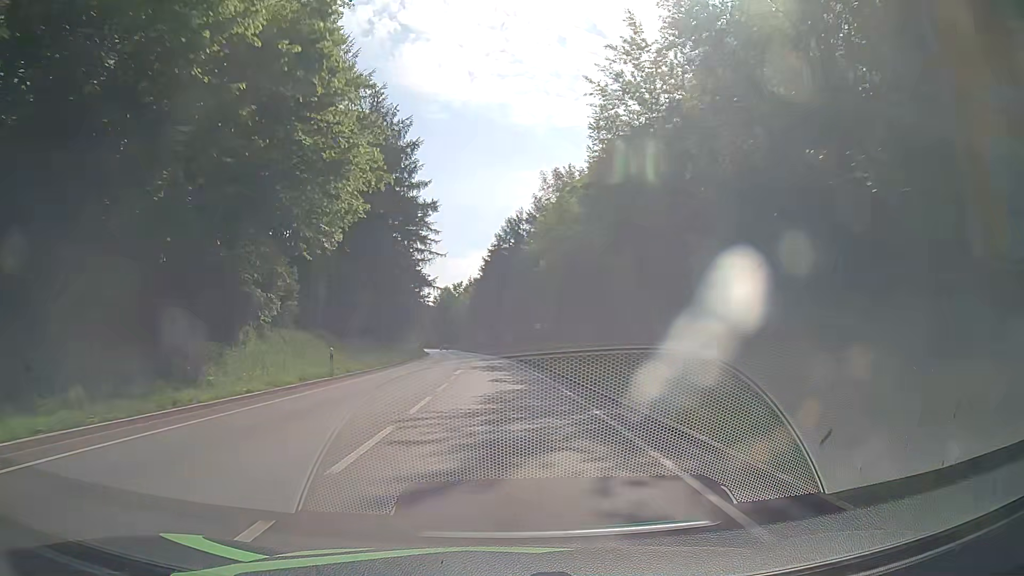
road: primary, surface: asphalt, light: Day
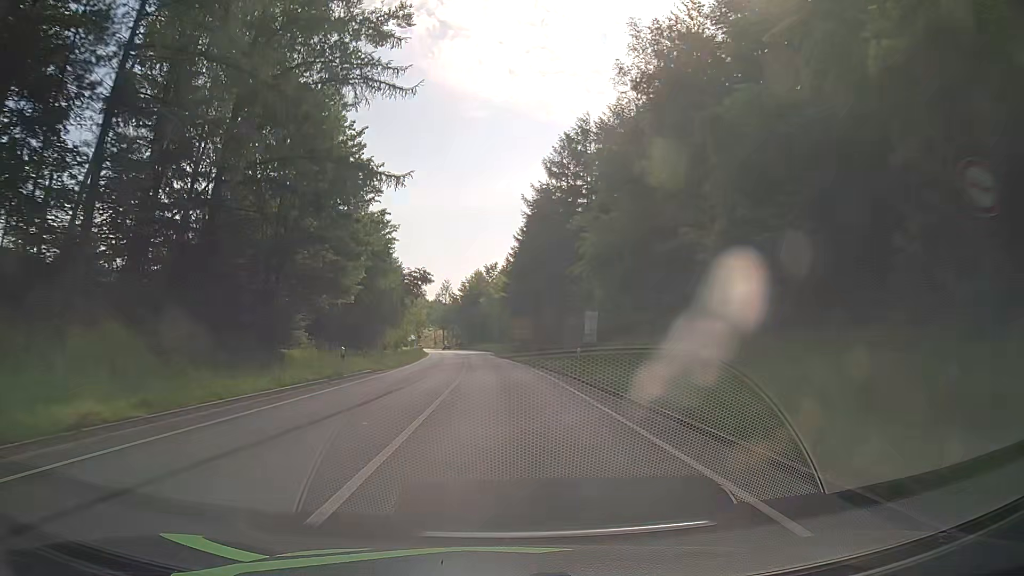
(-1.3, +50.2) m; -3°
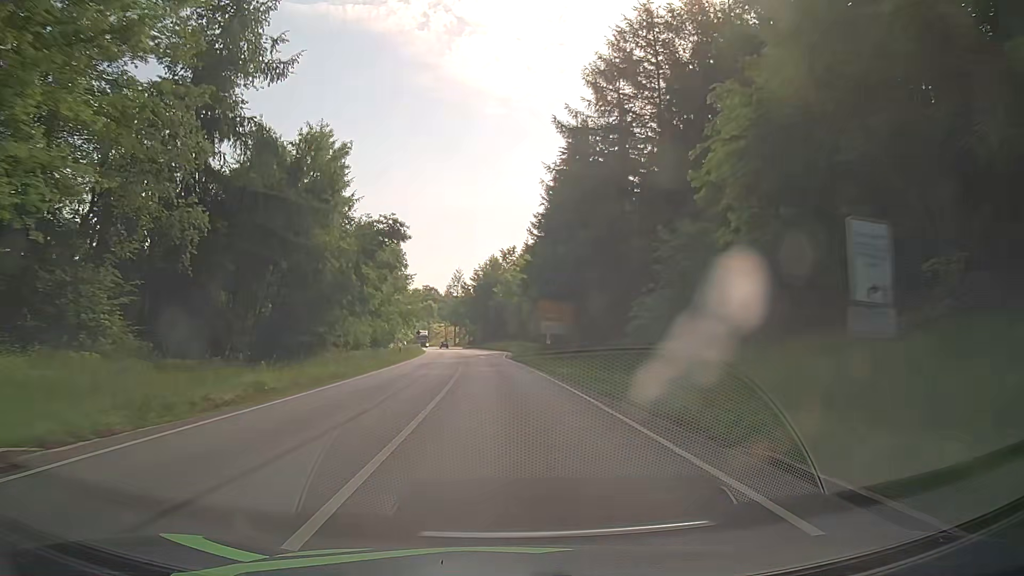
(-0.4, +25.0) m; -2°
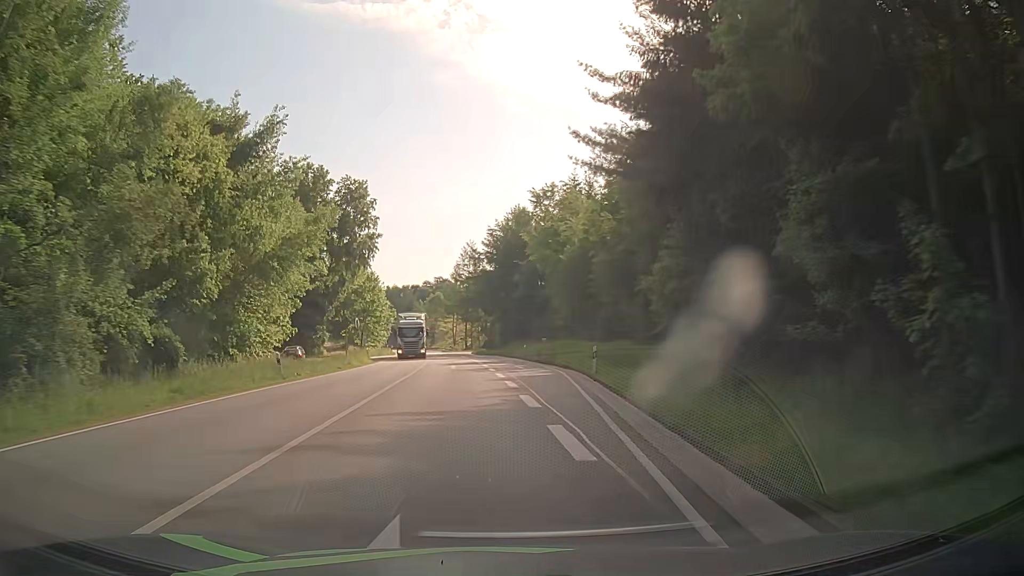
(-1.3, +58.2) m; -2°
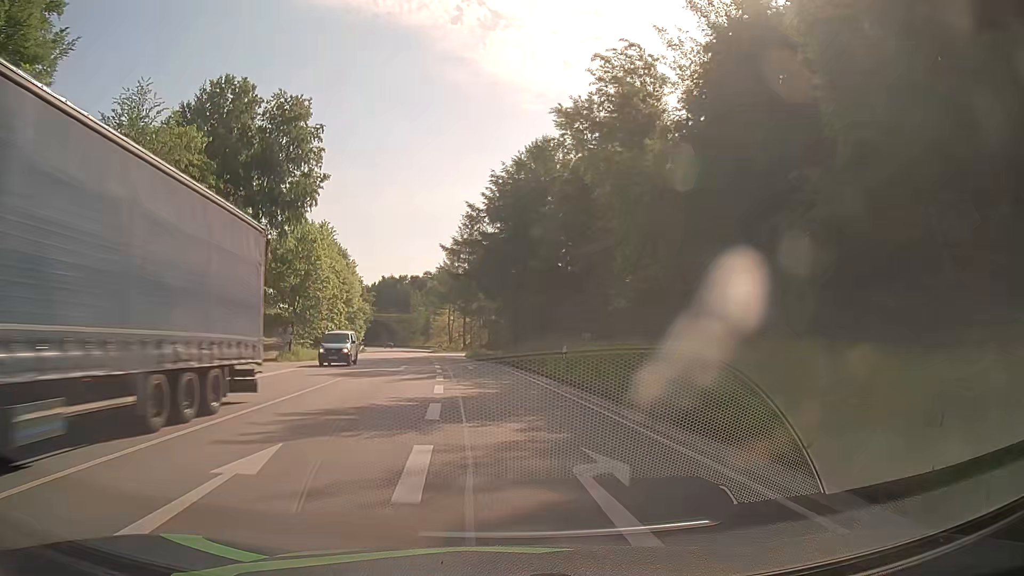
(0.0, +31.6) m; 0°
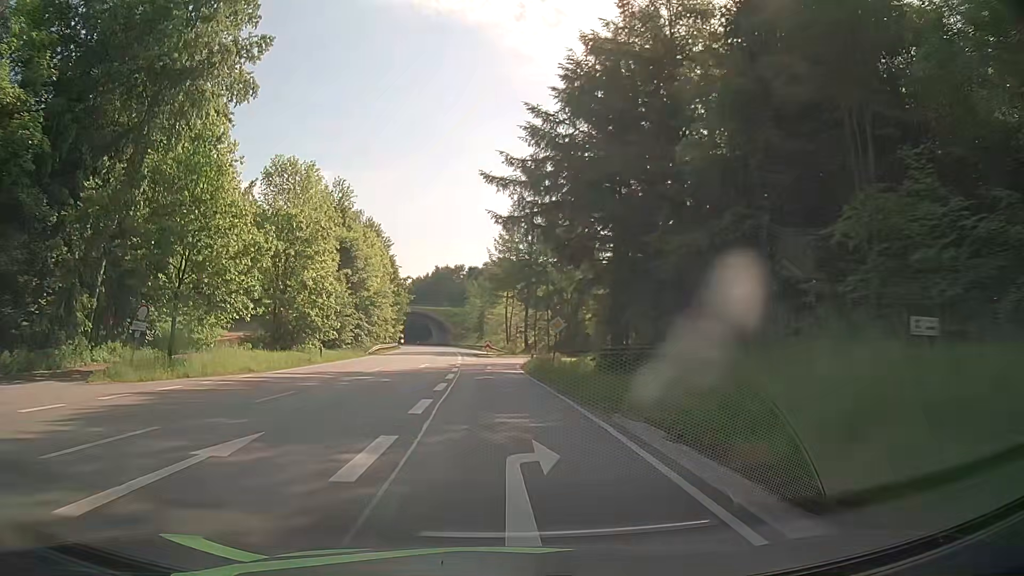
(-1.4, +29.1) m; -6°
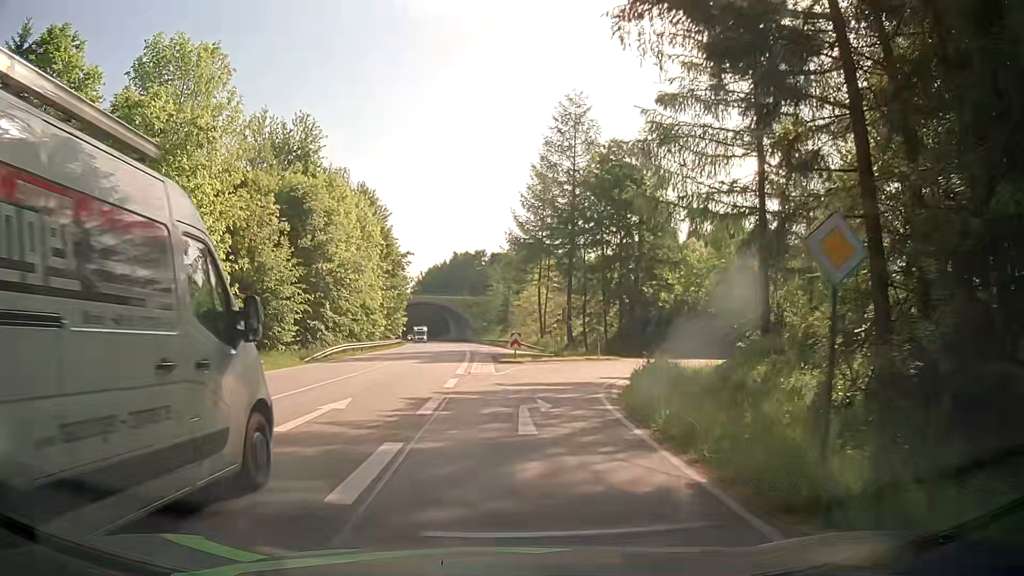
(-0.7, +24.6) m; -2°
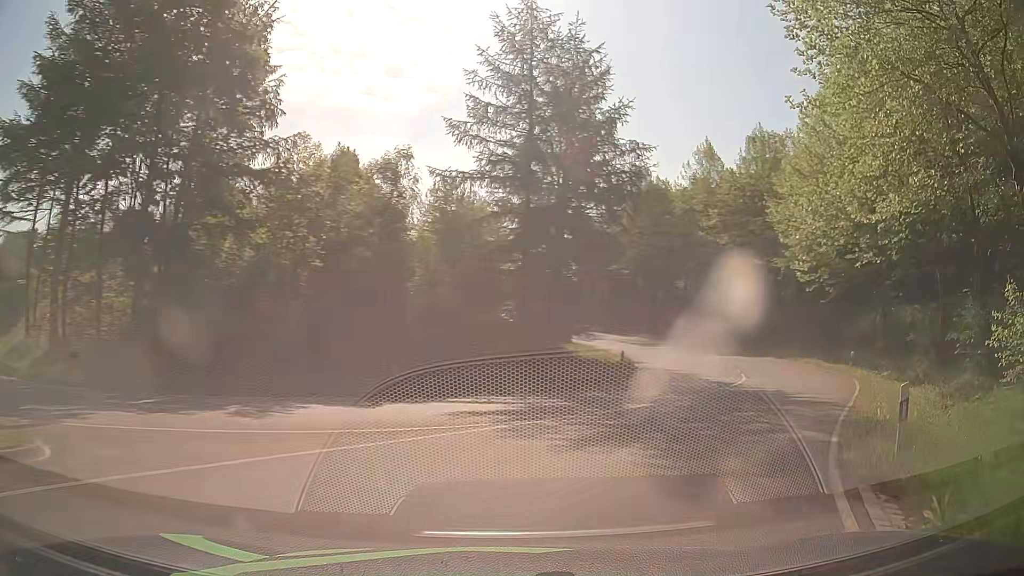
(+5.1, +28.1) m; +37°
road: primary_link
(+2, +10) (+7, +18) (+11, +27) (+14, +37) (+14, +47) (+12, +57) (+8, +66) (+1, +73) (-7, +79) (-15, +84) m
